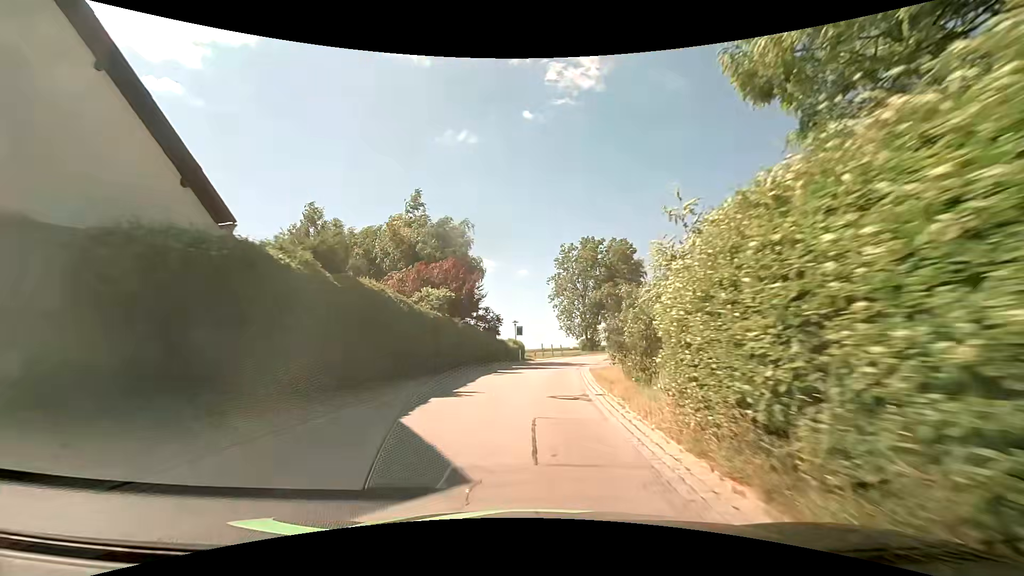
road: secondary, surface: asphalt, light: Day
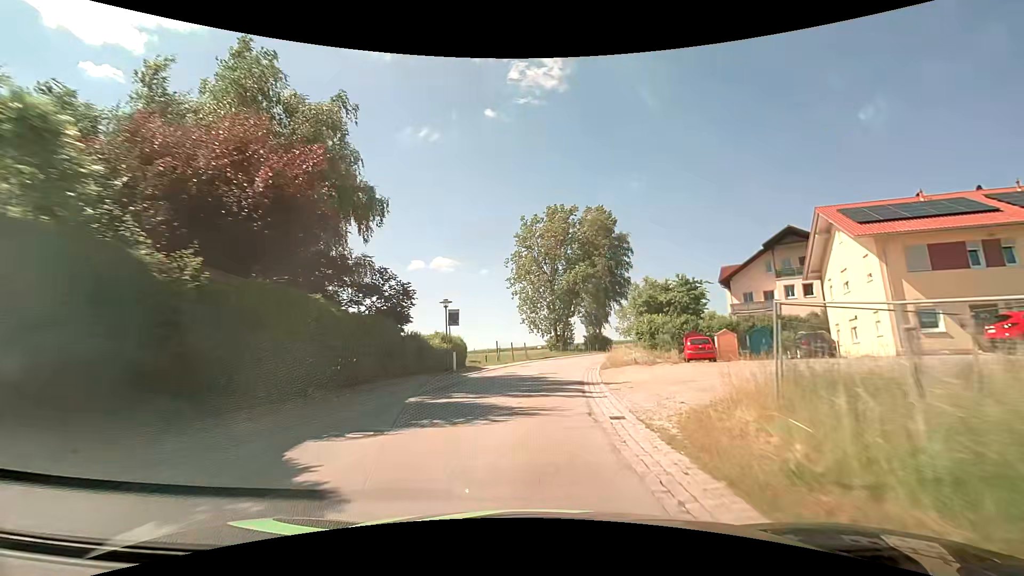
(+0.6, +21.6) m; +4°
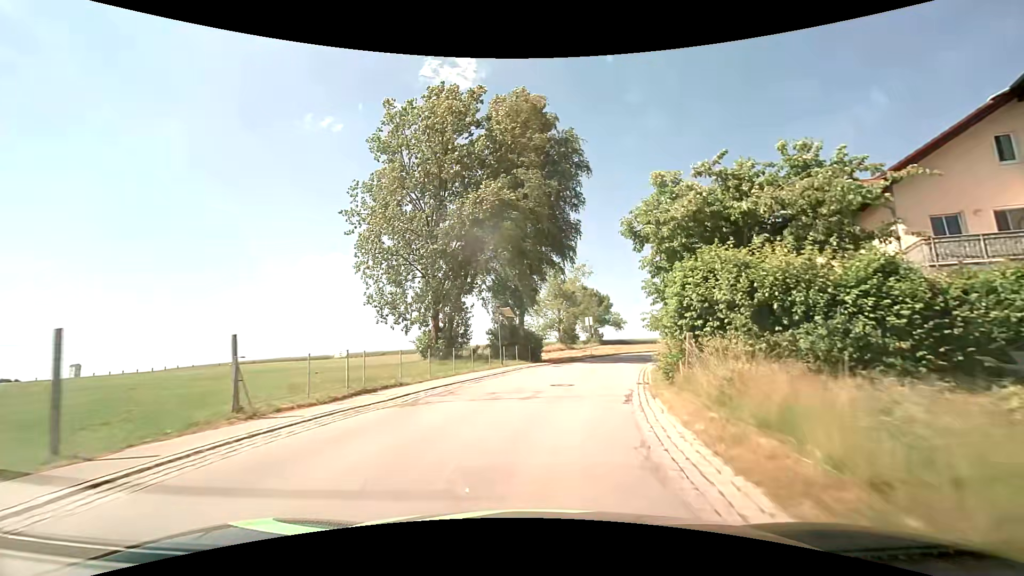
(+2.9, +36.1) m; +11°
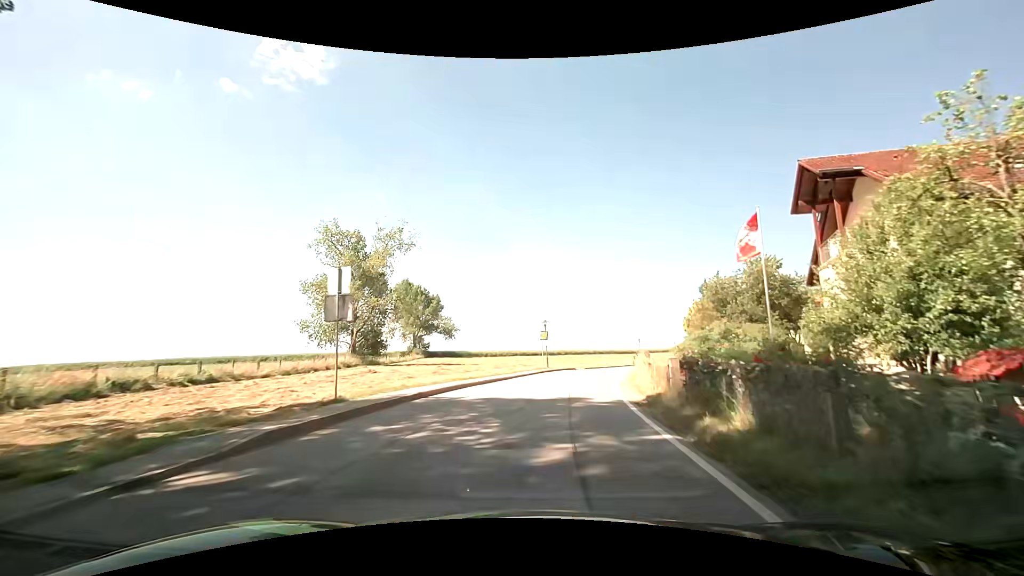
(+5.7, +34.1) m; +19°
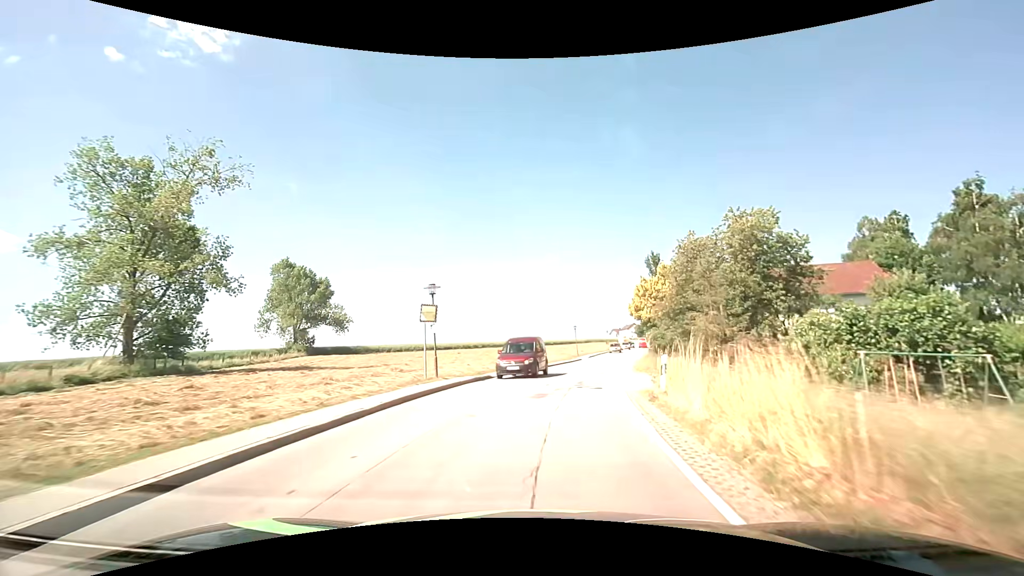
(+1.7, +20.1) m; +9°
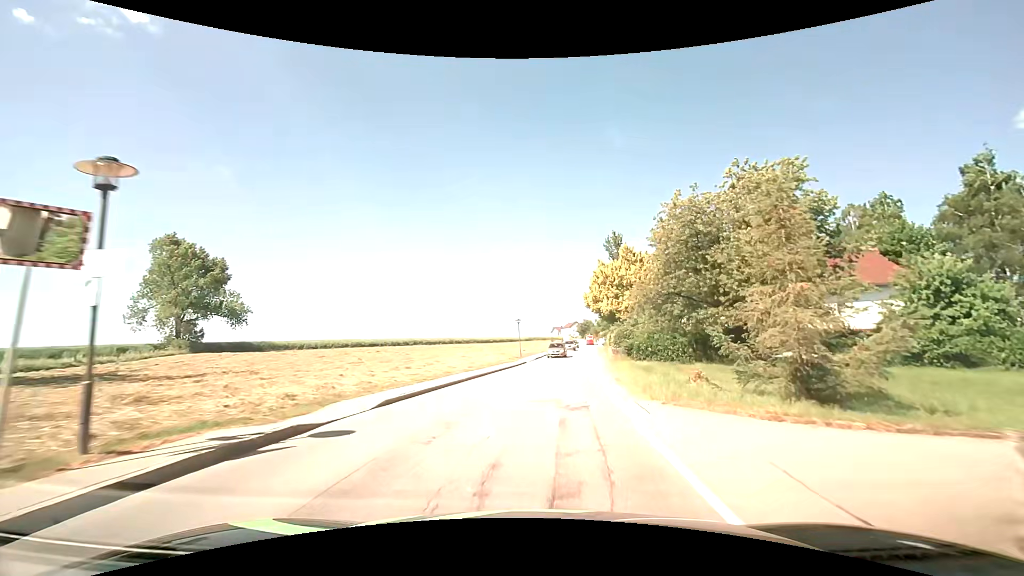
(+0.8, +13.5) m; +7°
(0, +10) (+1, +20) (+2, +30) (+4, +40) (+5, +50) (+6, +60) (+7, +70) (+9, +79) (+10, +89) (+11, +99) m
